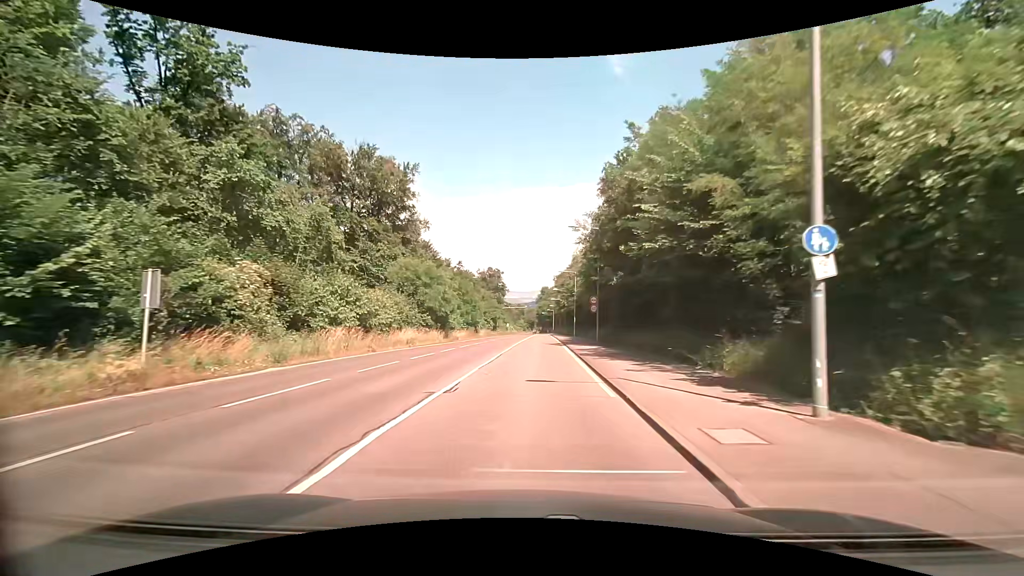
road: secondary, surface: asphalt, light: Day
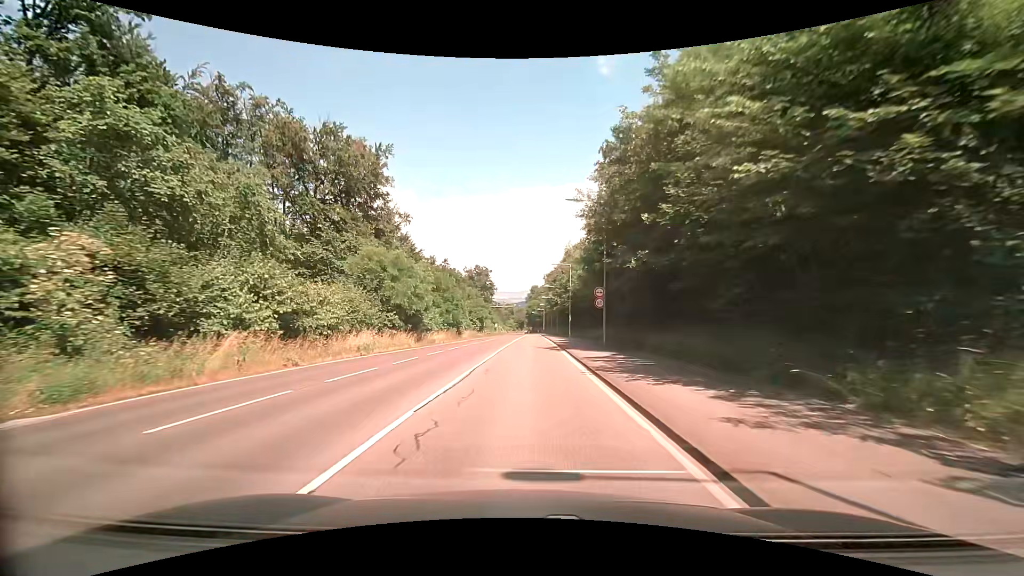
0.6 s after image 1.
(0.0, +7.7) m; 0°
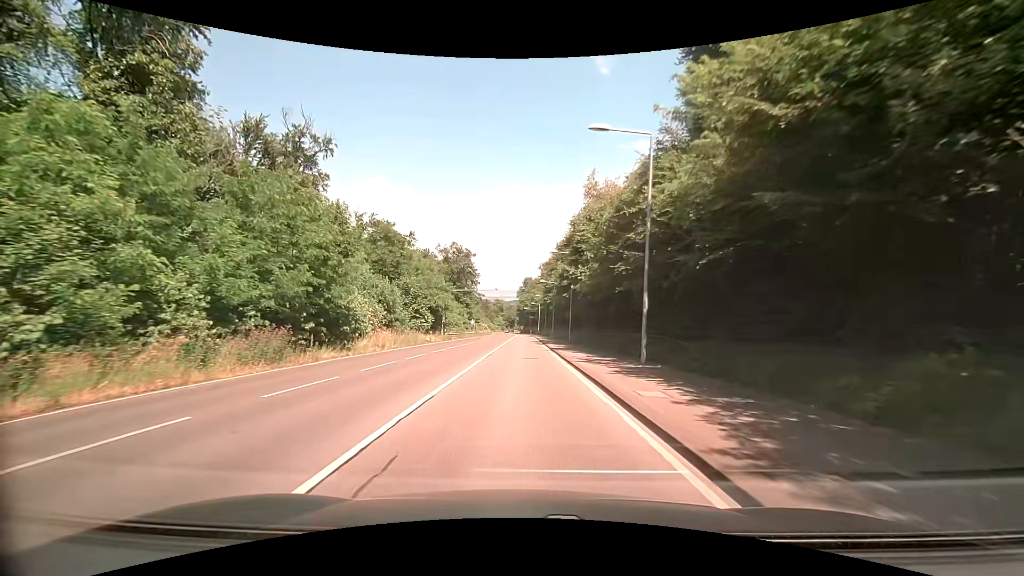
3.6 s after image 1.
(+0.9, +38.9) m; +2°
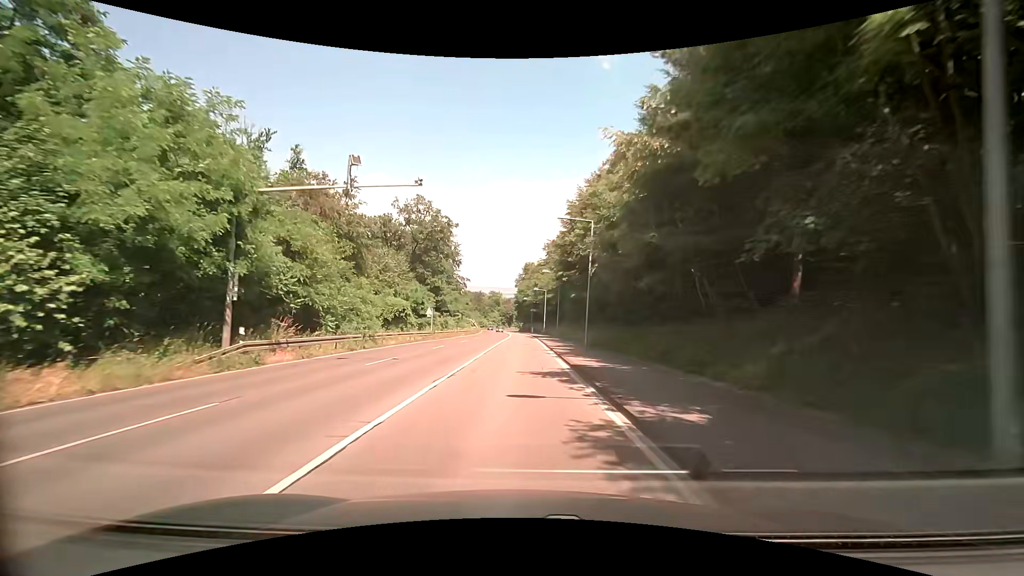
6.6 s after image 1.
(+0.1, +41.2) m; -1°
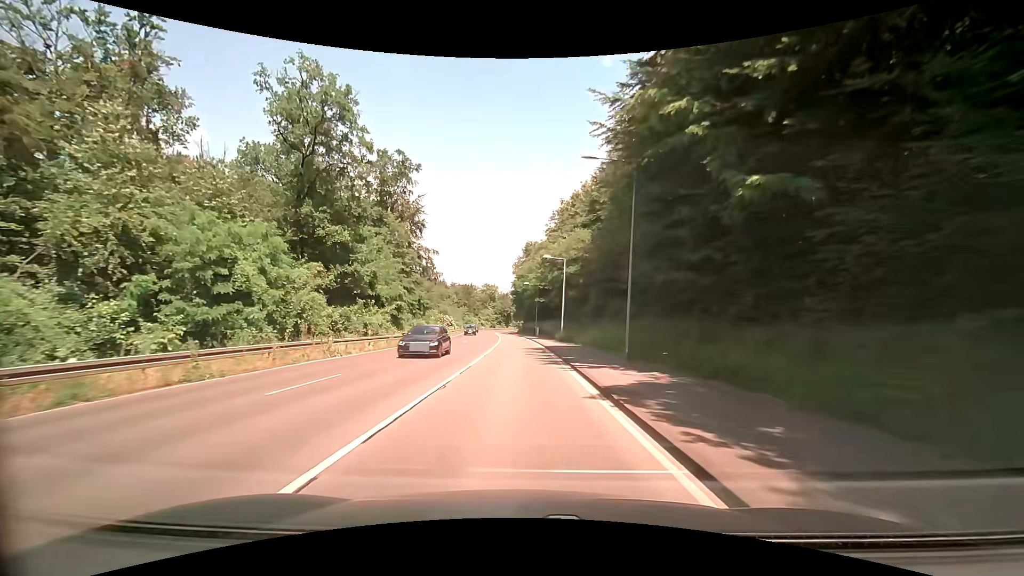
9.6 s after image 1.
(+0.2, +42.7) m; 0°
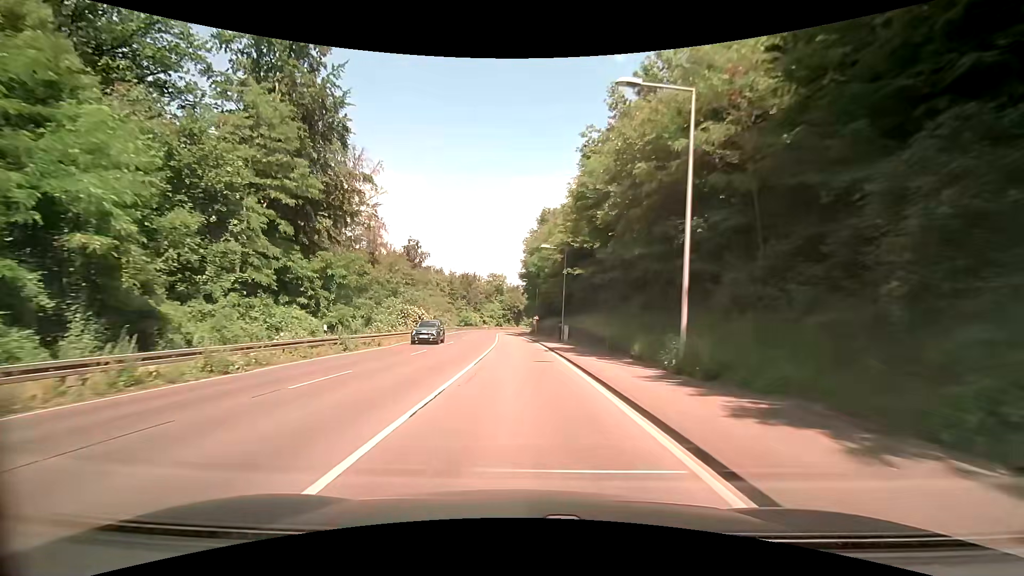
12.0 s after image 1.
(-0.3, +35.6) m; -1°
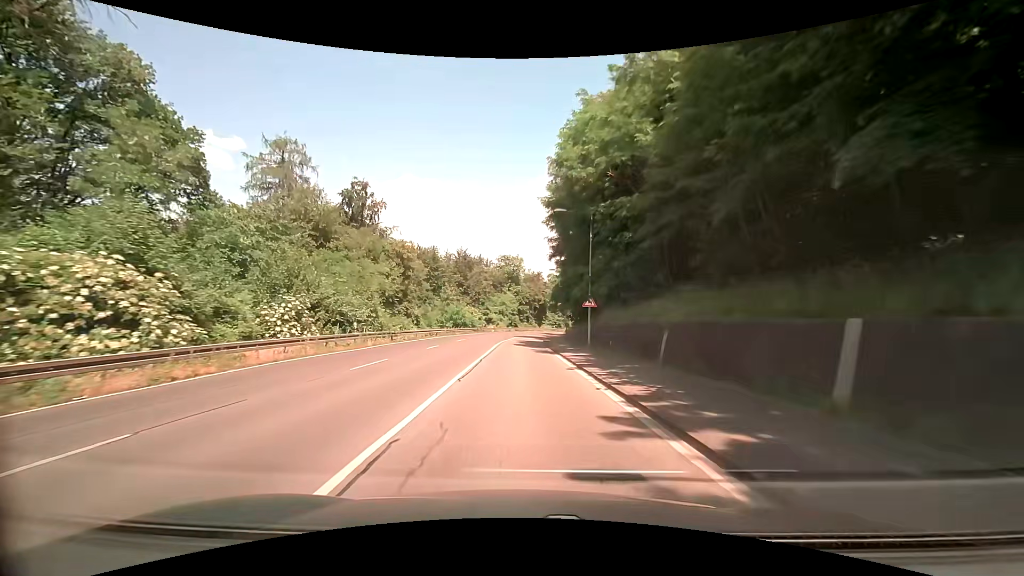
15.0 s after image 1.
(-0.9, +44.6) m; -2°
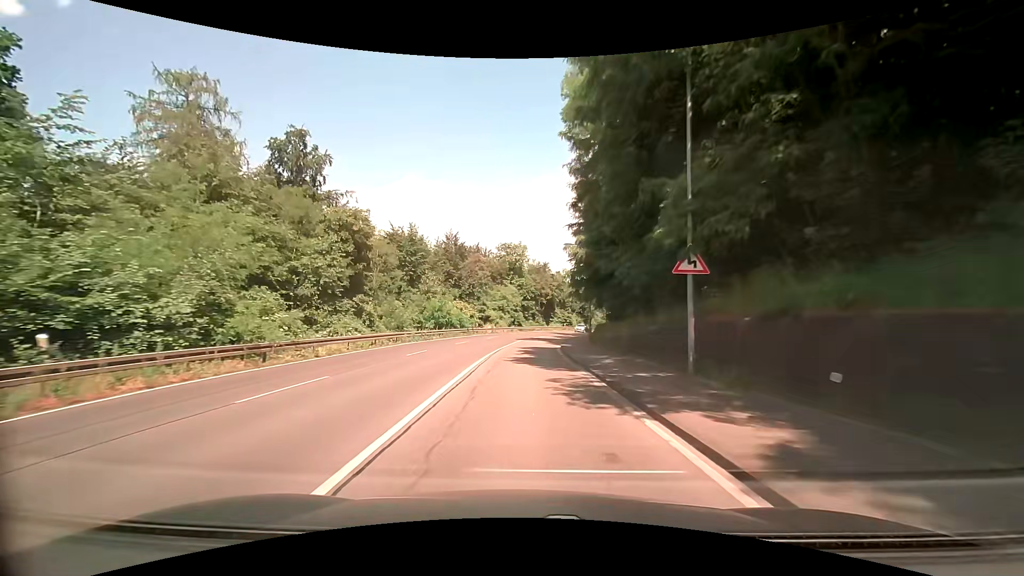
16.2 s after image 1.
(-0.1, +17.6) m; -1°
(0, +10) (0, +20) (0, +30) (+1, +40) (+2, +50) (+4, +60) (+6, +69) (+9, +79) (+12, +89) (+15, +98) m
